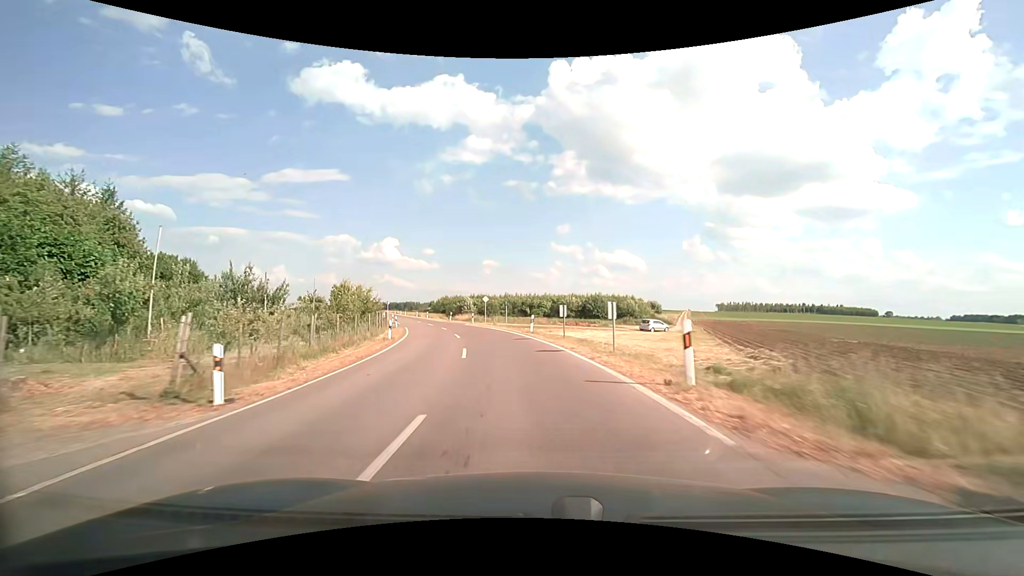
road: unclassified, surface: asphalt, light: Day
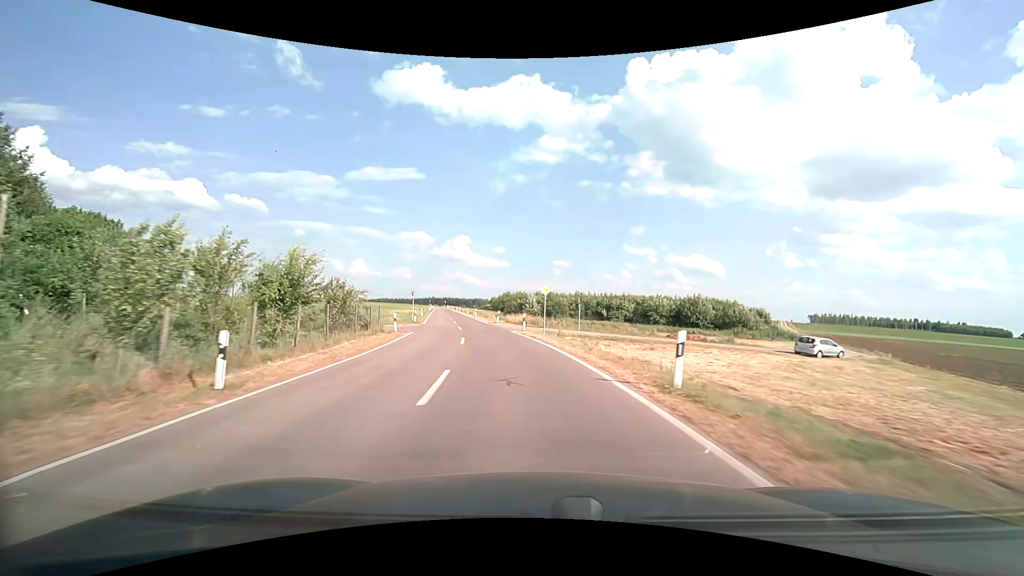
(-1.3, +19.7) m; -8°
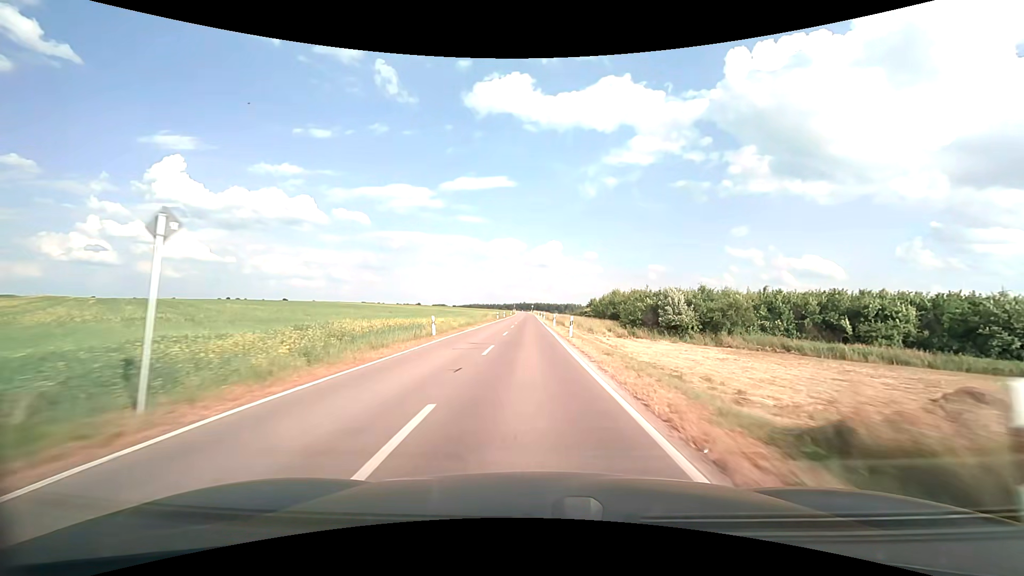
(-5.0, +41.0) m; -11°
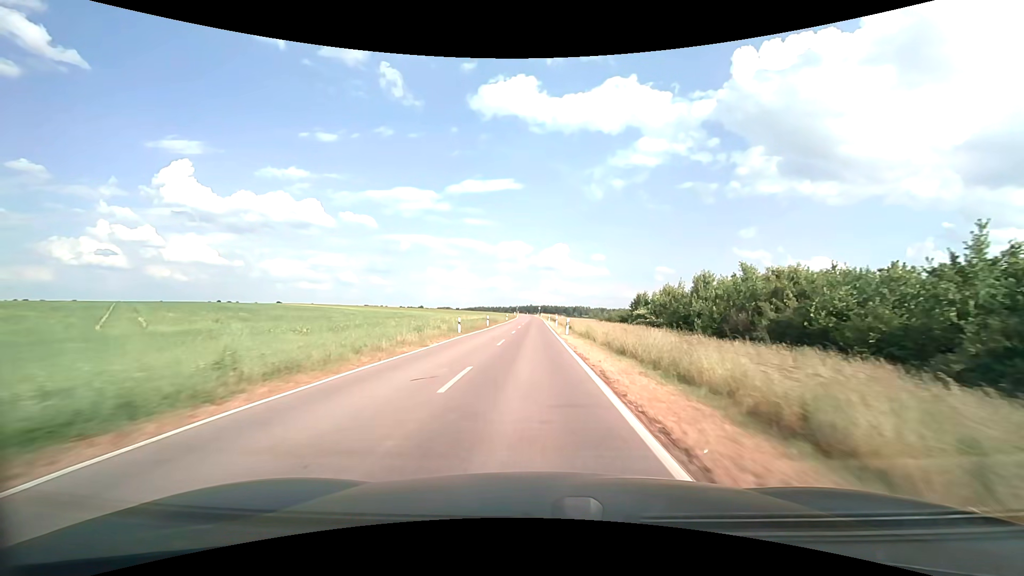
(-0.4, +43.2) m; -1°
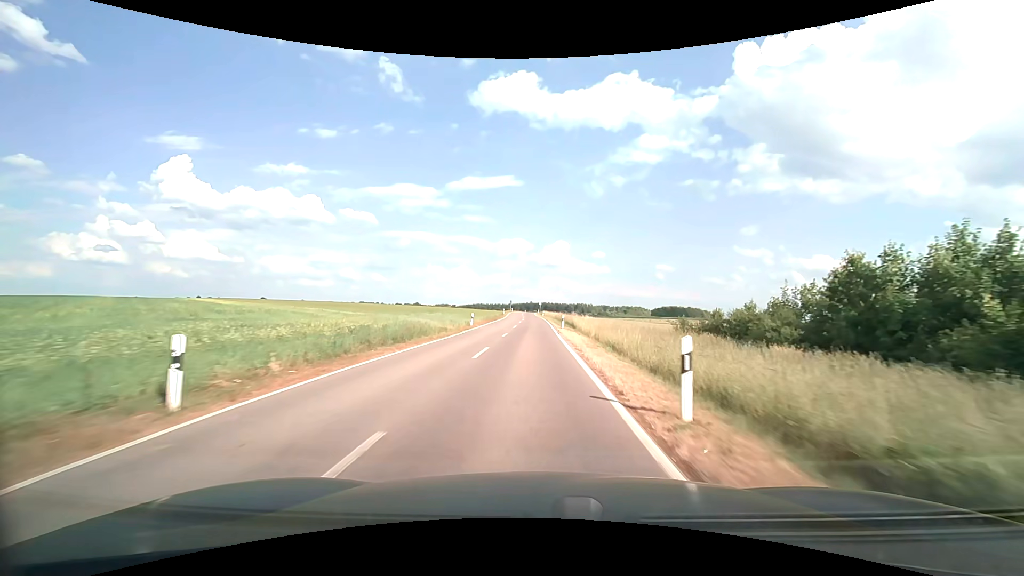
(0.0, +44.1) m; 0°
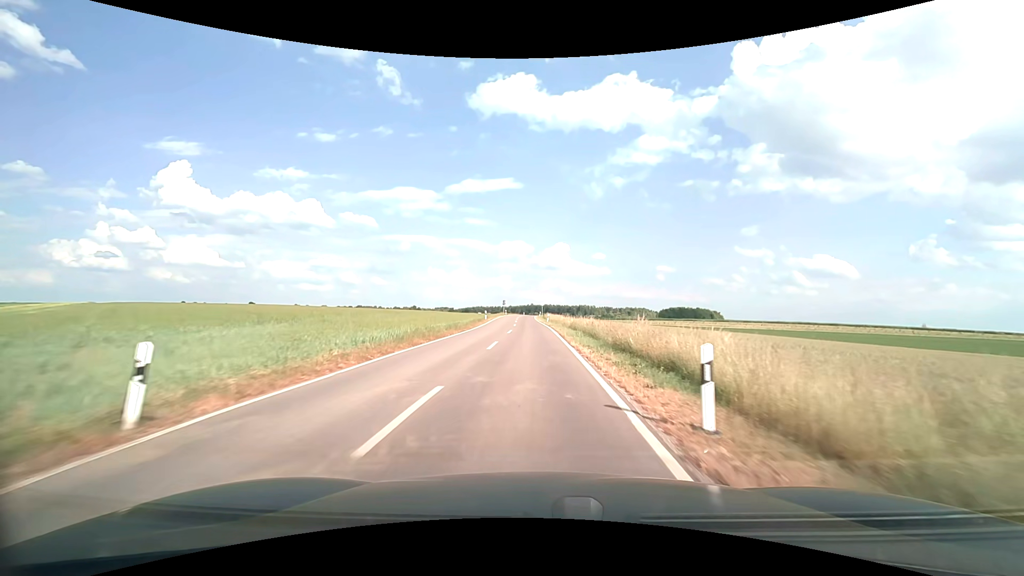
(+0.1, +32.2) m; 0°
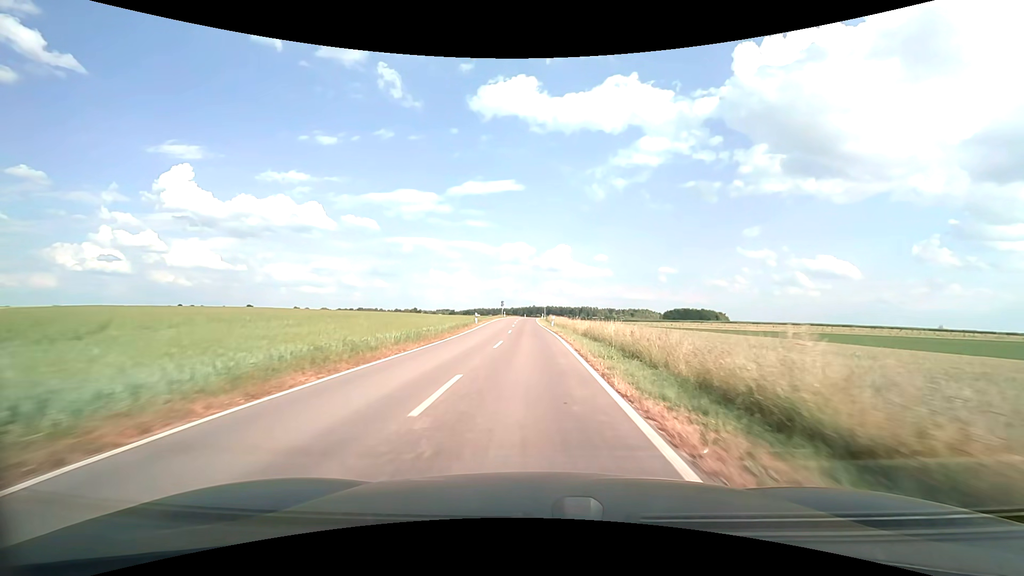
(0.0, +10.4) m; 0°
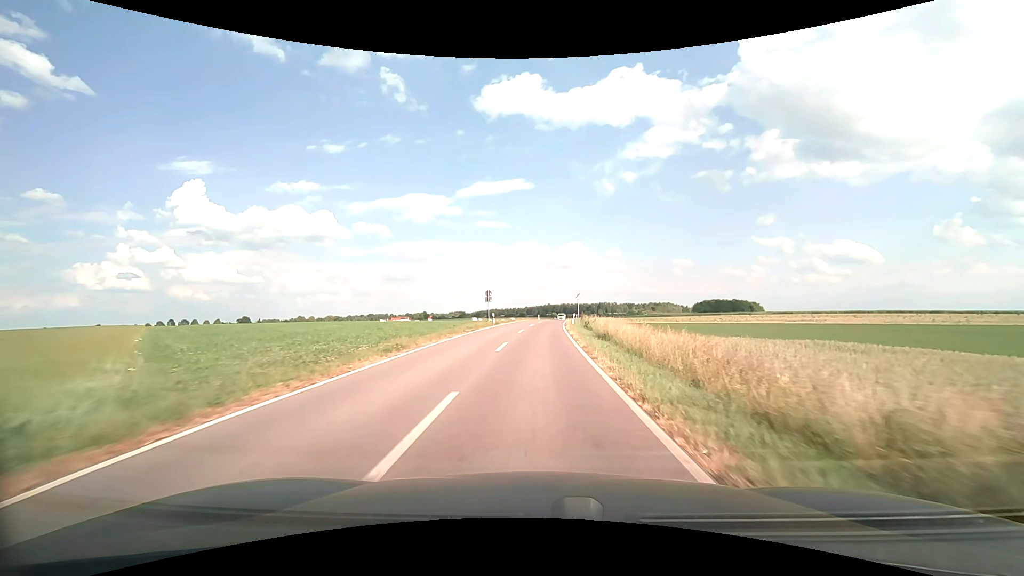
(-0.7, +50.2) m; -2°
(0, +10) (0, +20) (+1, +30) (+1, +40) (+1, +50) (+2, +60) (+3, +70) (+4, +80) (+4, +90) (+5, +100) m
